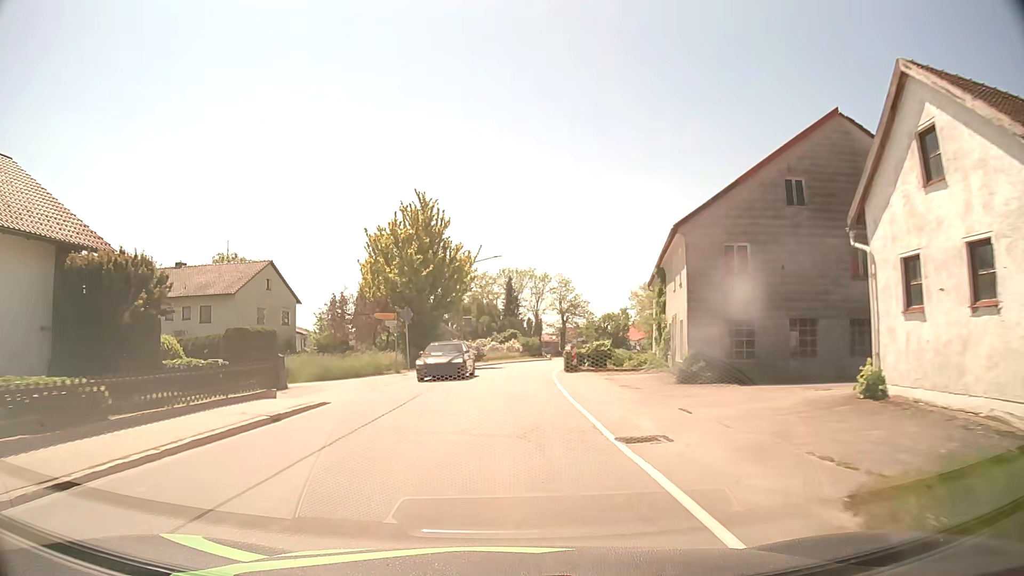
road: secondary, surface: asphalt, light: Day
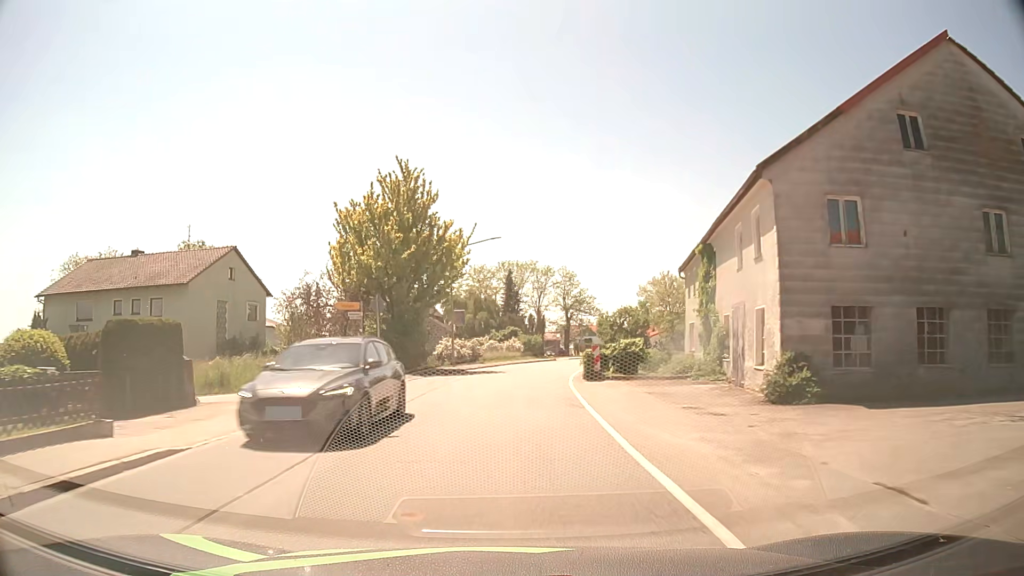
(0.0, +7.6) m; 0°
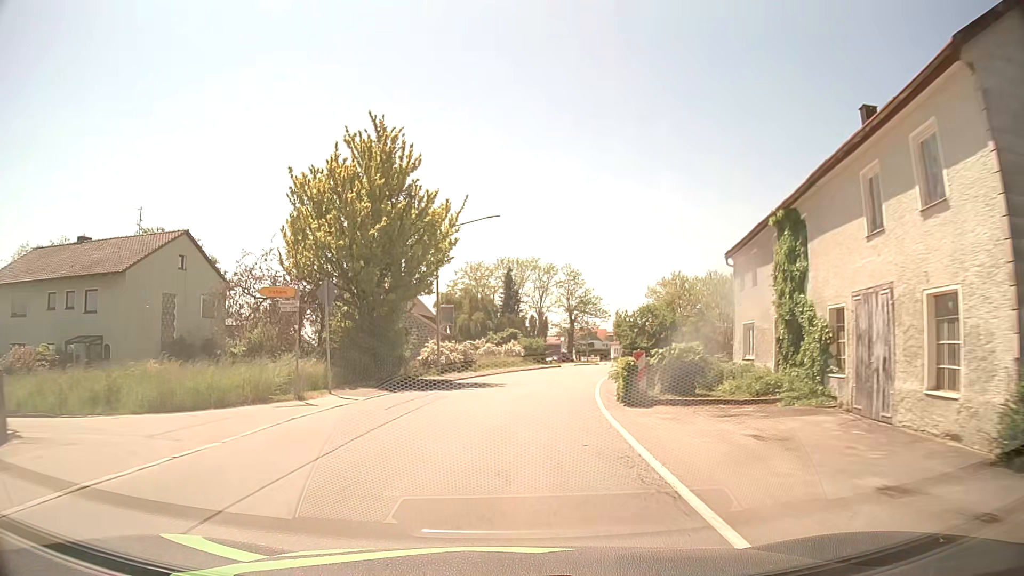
(0.0, +7.6) m; 0°
(0, +10) (+1, +20) (+2, +30) (+4, +40) (+6, +49) (+9, +59) (+12, +69) (+14, +78) (+17, +88) (+19, +98) m
